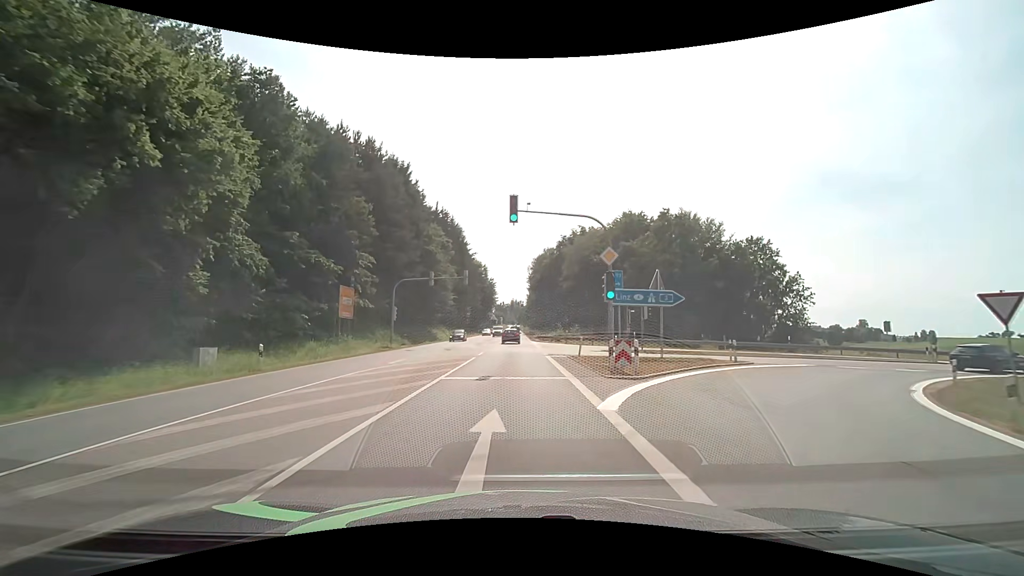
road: primary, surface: asphalt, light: Day
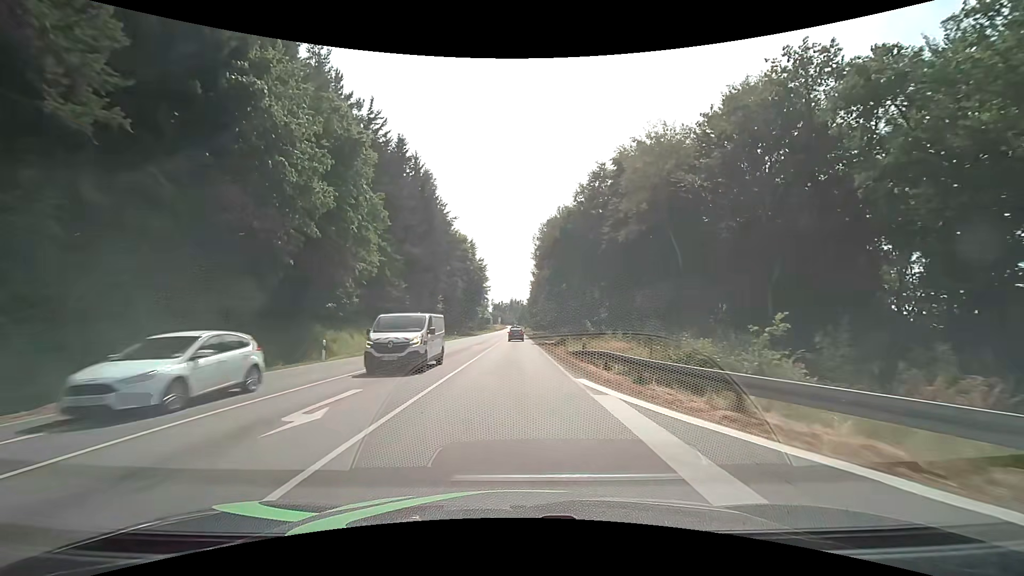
(-0.3, +44.5) m; 0°
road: secondary
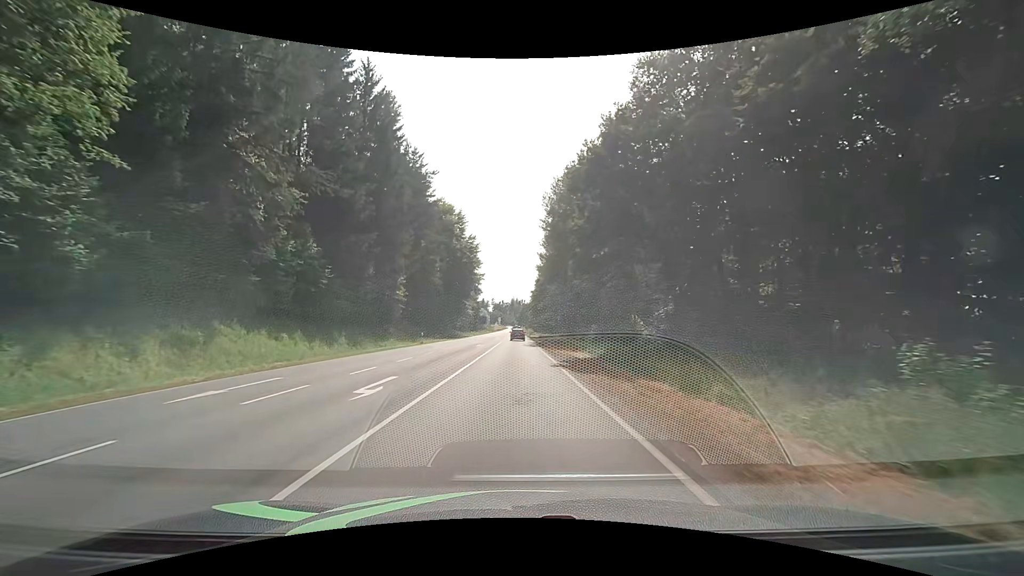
(0.0, +27.0) m; +1°
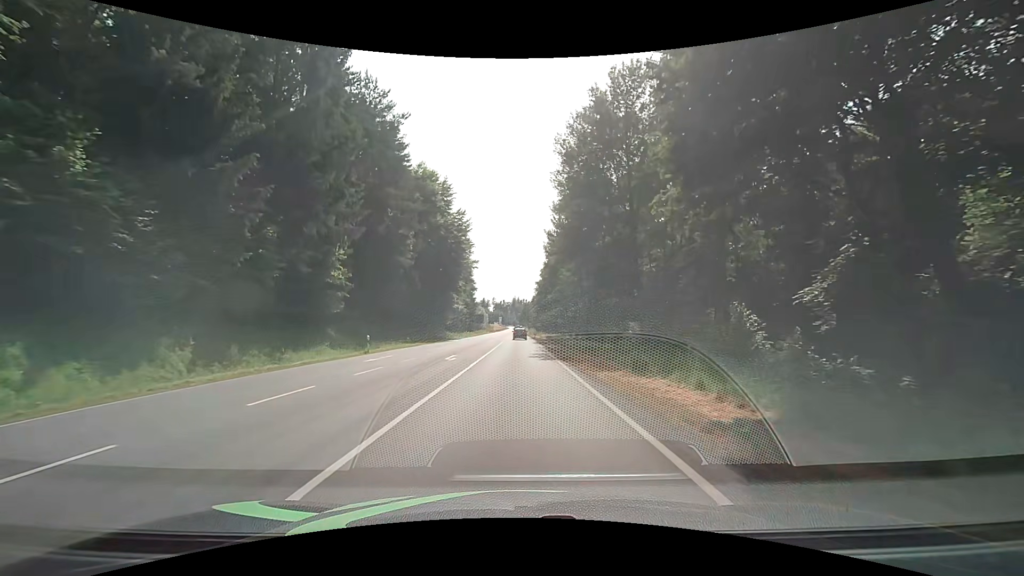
(-0.3, +18.1) m; -1°
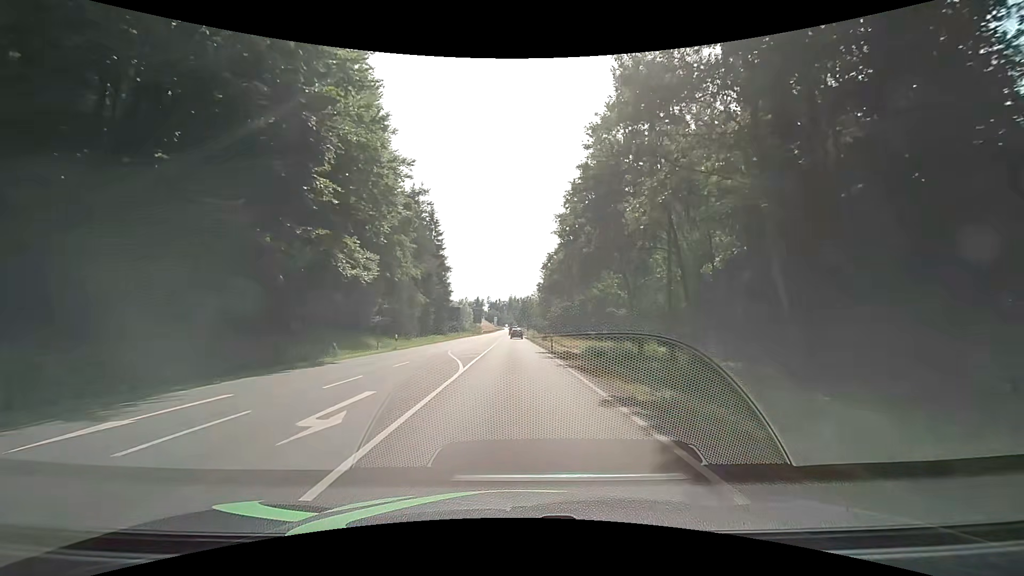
(0.0, +45.5) m; 0°
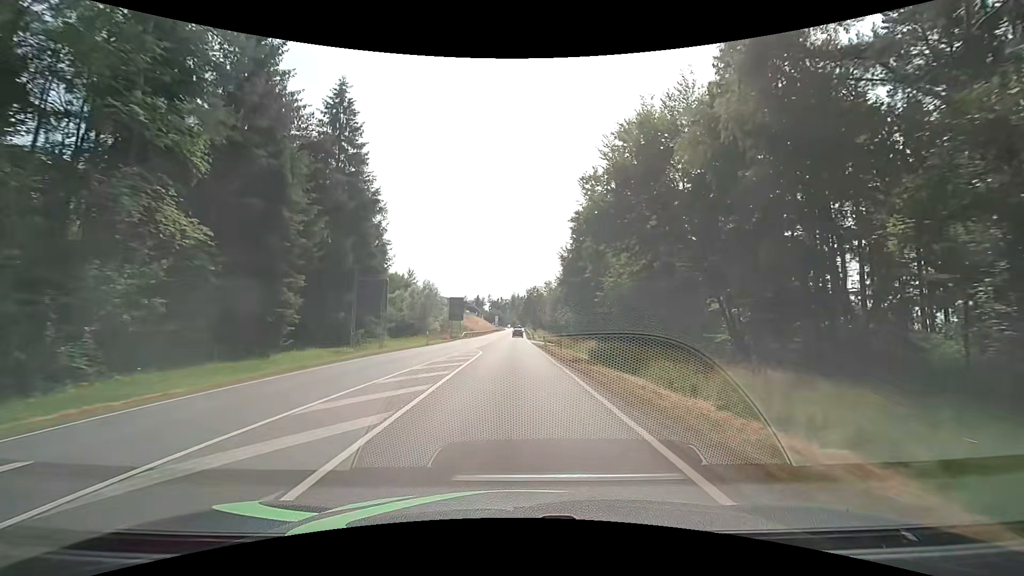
(+0.1, +45.6) m; 0°
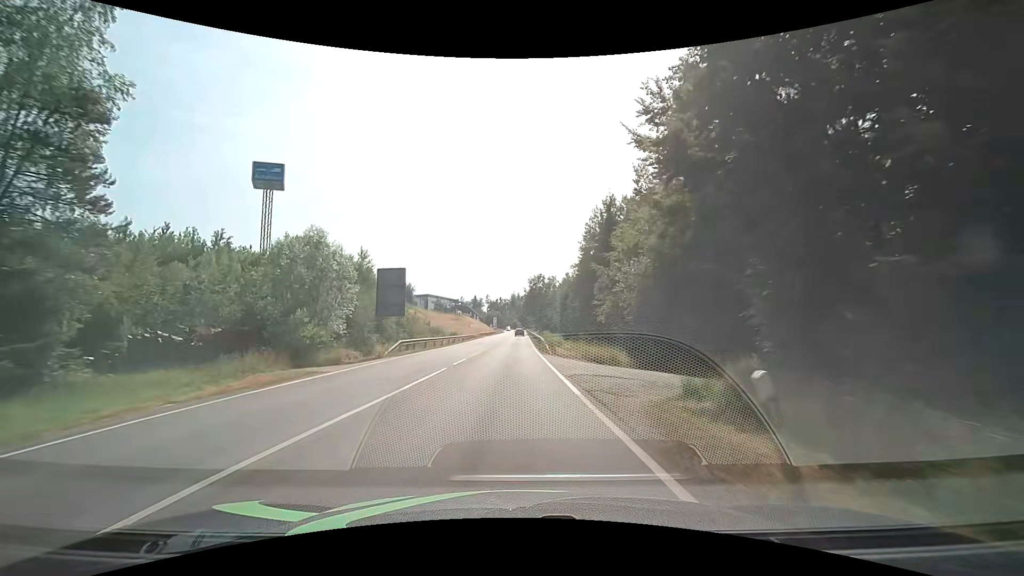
(0.0, +36.7) m; 0°
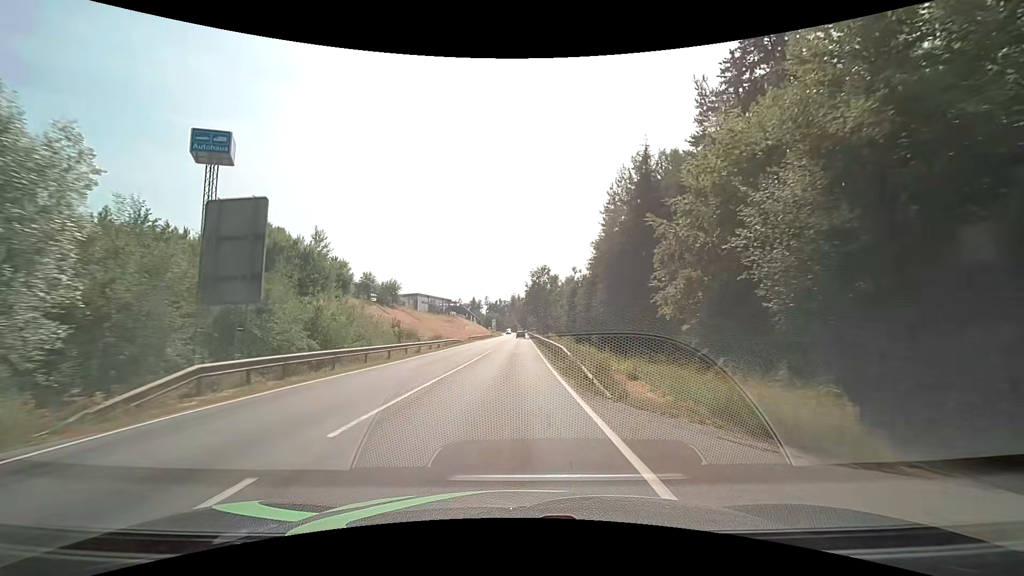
(0.0, +19.4) m; 0°
(0, +10) (0, +20) (0, +30) (0, +40) (0, +50) (0, +60) (0, +70) (0, +80) (0, +90) (0, +100) m
